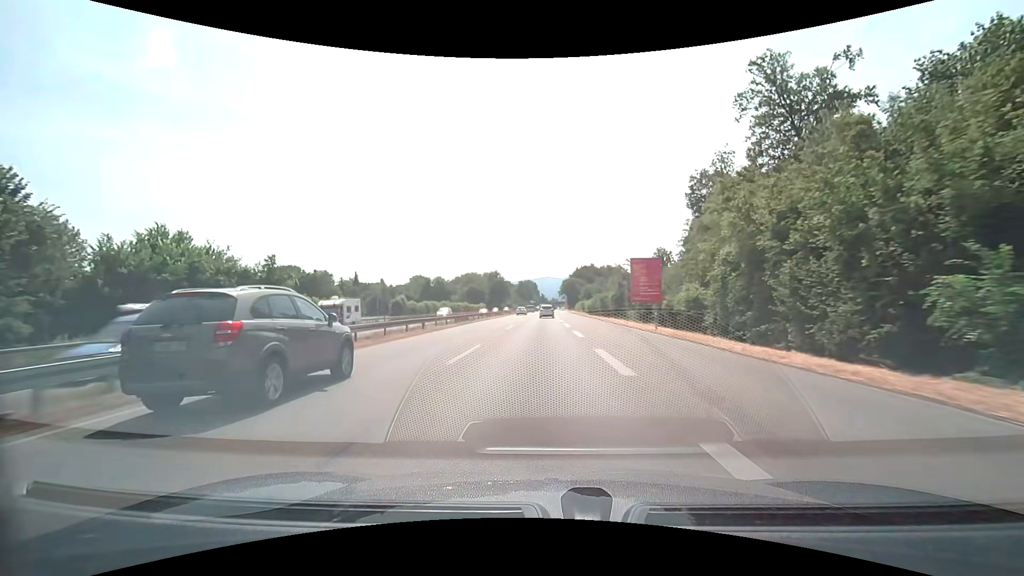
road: trunk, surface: asphalt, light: Day
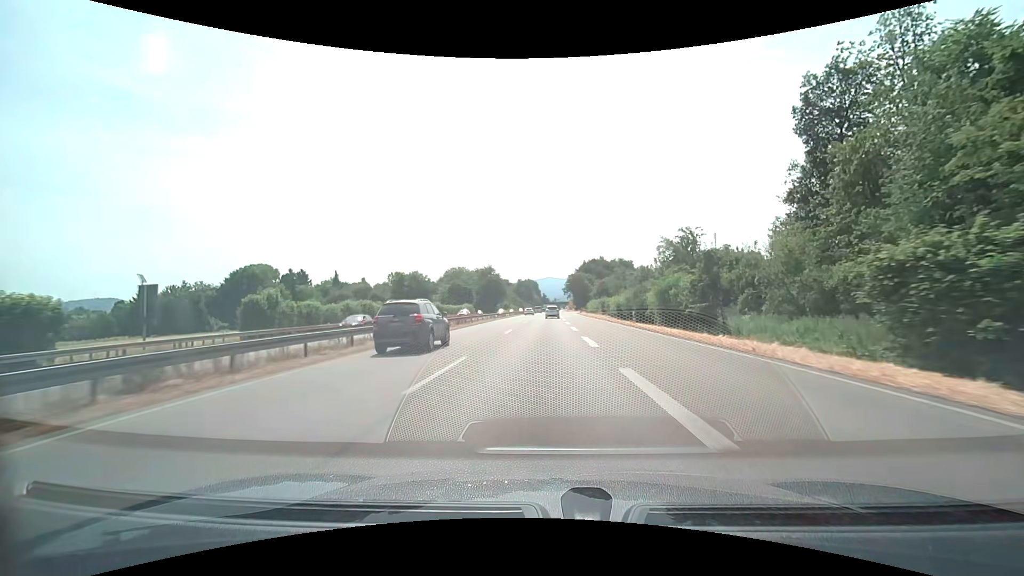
(0.0, +41.0) m; 0°
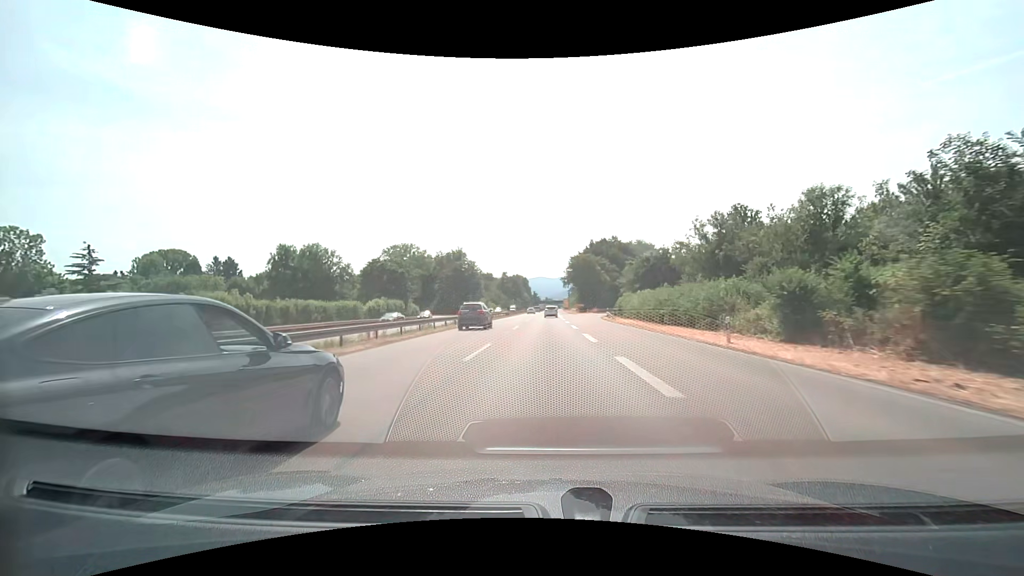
(+0.4, +69.8) m; +1°
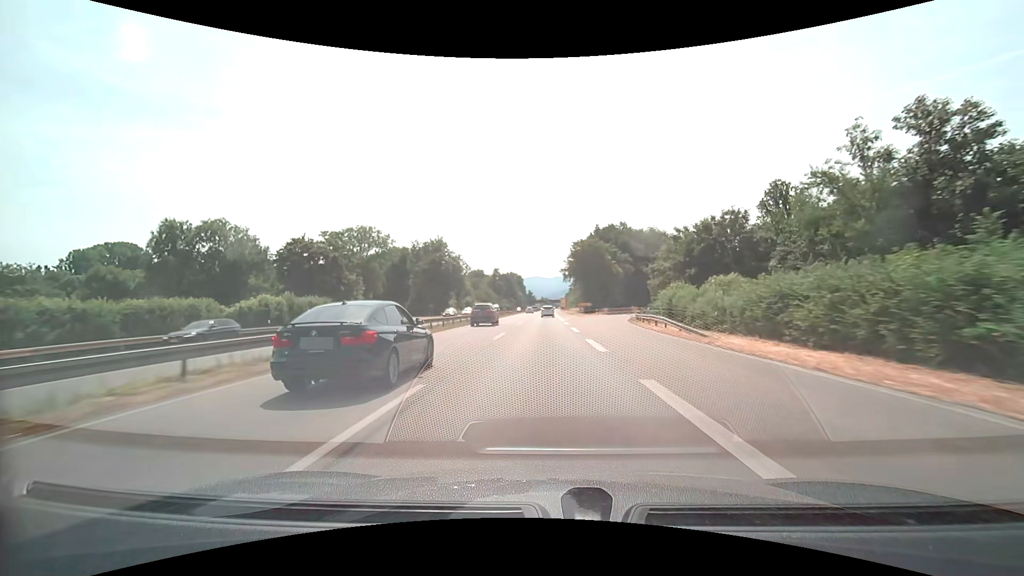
(+0.1, +28.3) m; 0°
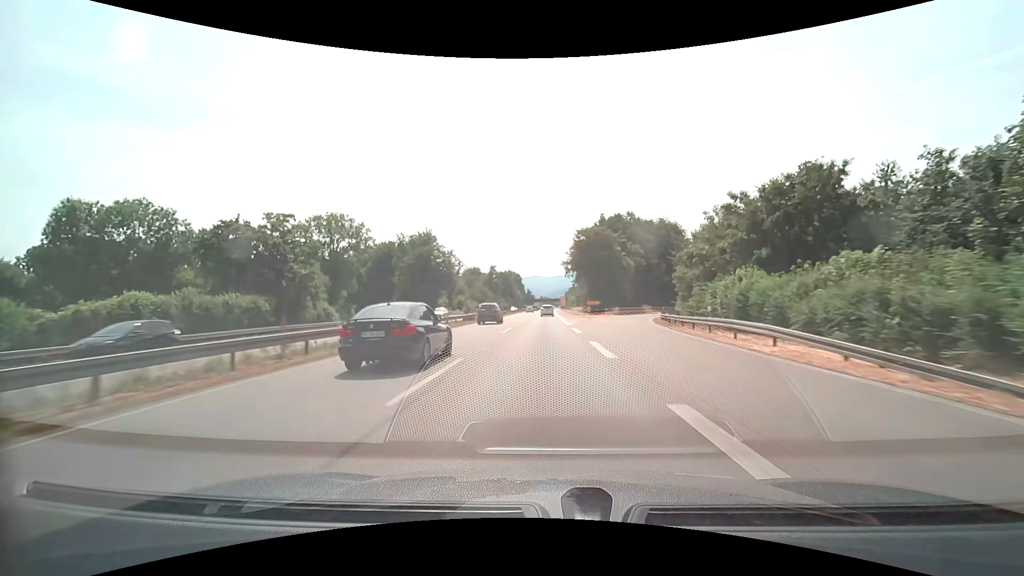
(0.0, +14.2) m; 0°
